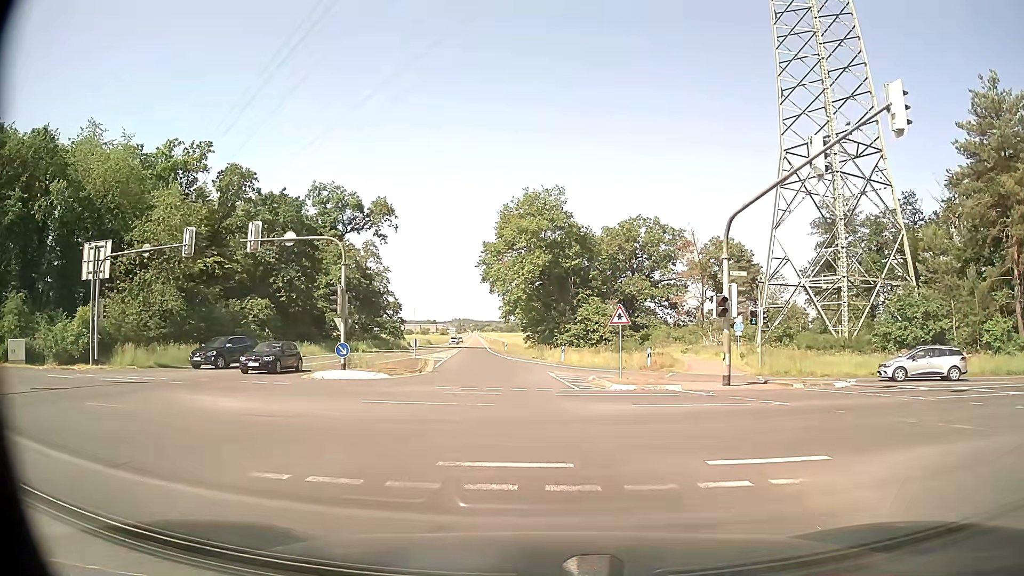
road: secondary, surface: asphalt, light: Day
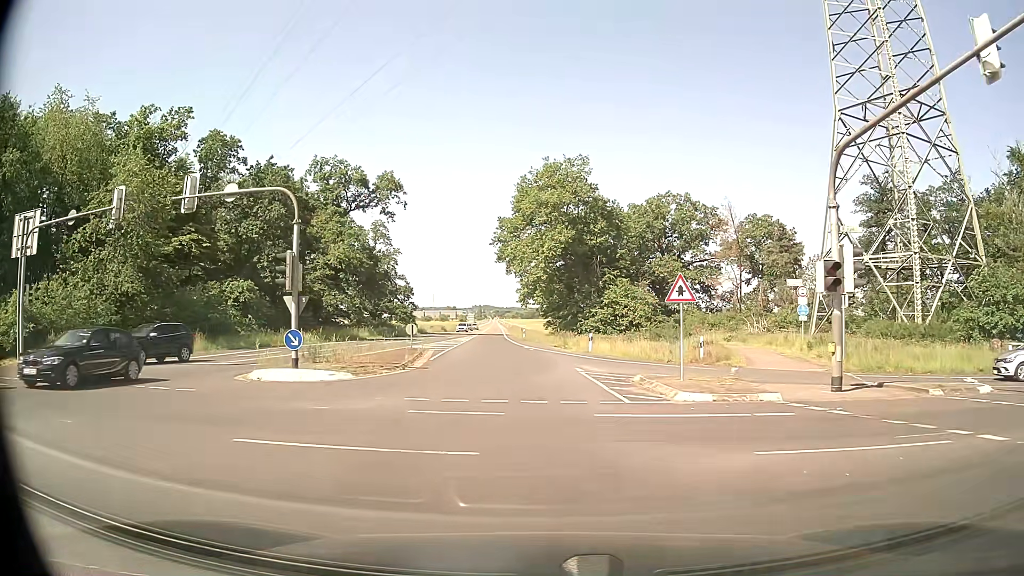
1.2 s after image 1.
(-0.1, +8.0) m; -1°
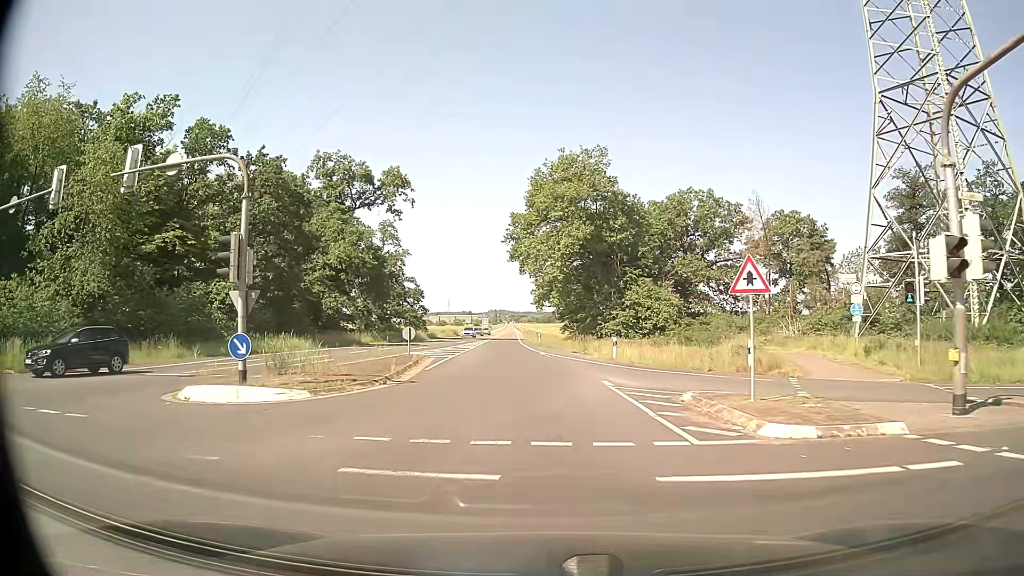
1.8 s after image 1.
(-0.1, +4.9) m; -1°
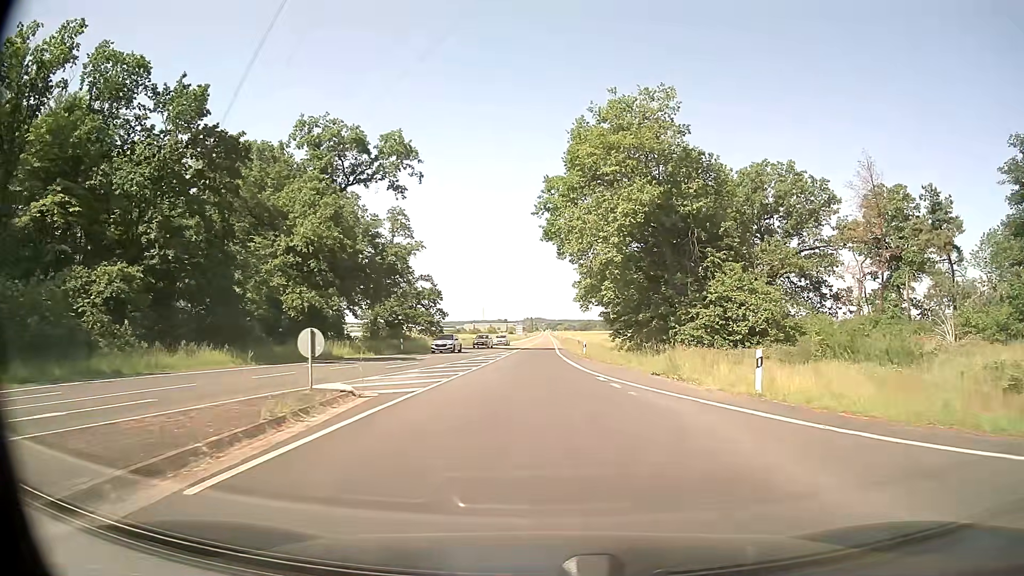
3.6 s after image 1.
(-0.7, +18.3) m; -3°
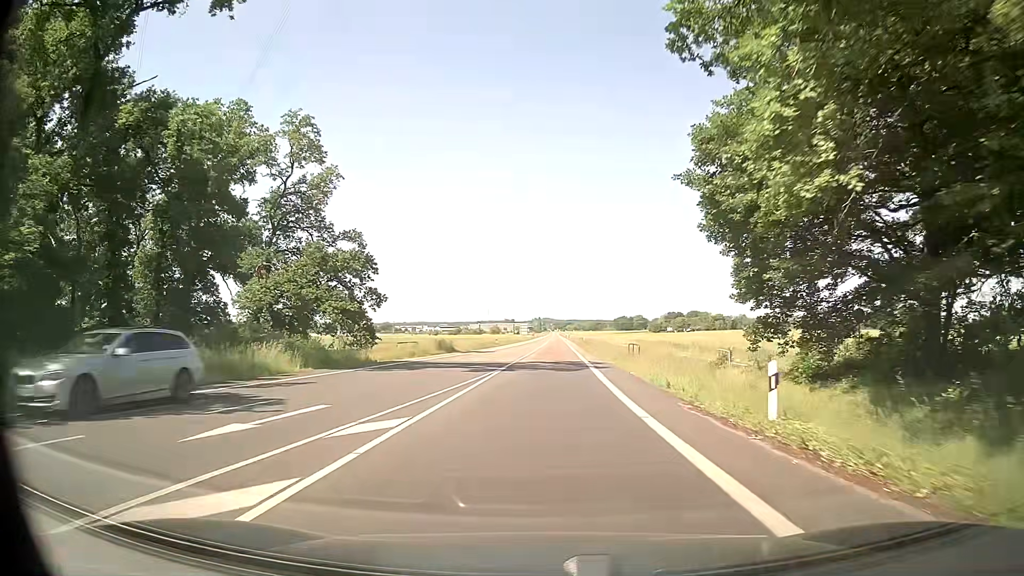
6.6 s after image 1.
(-0.5, +40.7) m; -1°
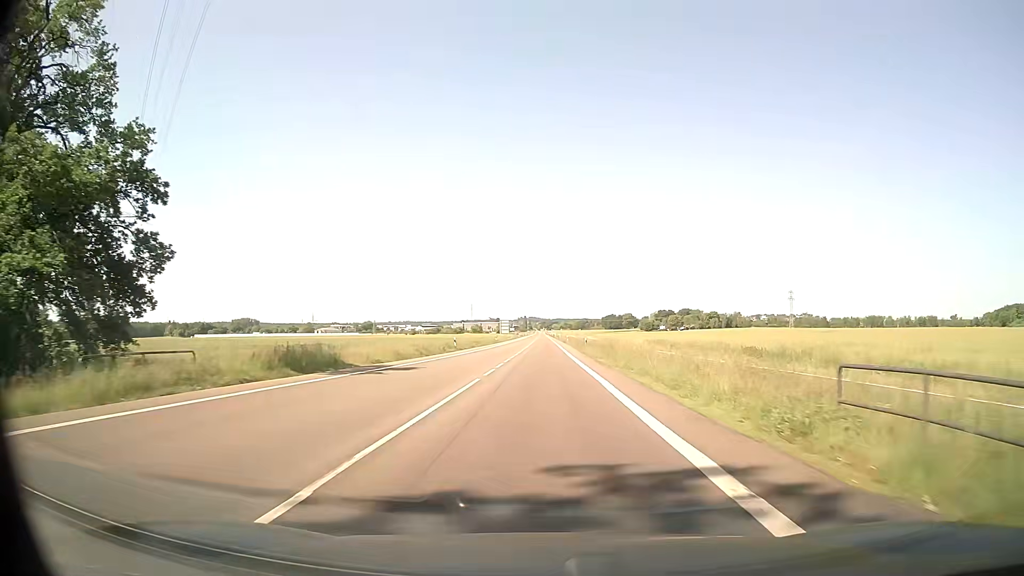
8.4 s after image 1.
(+0.8, +29.7) m; +2°
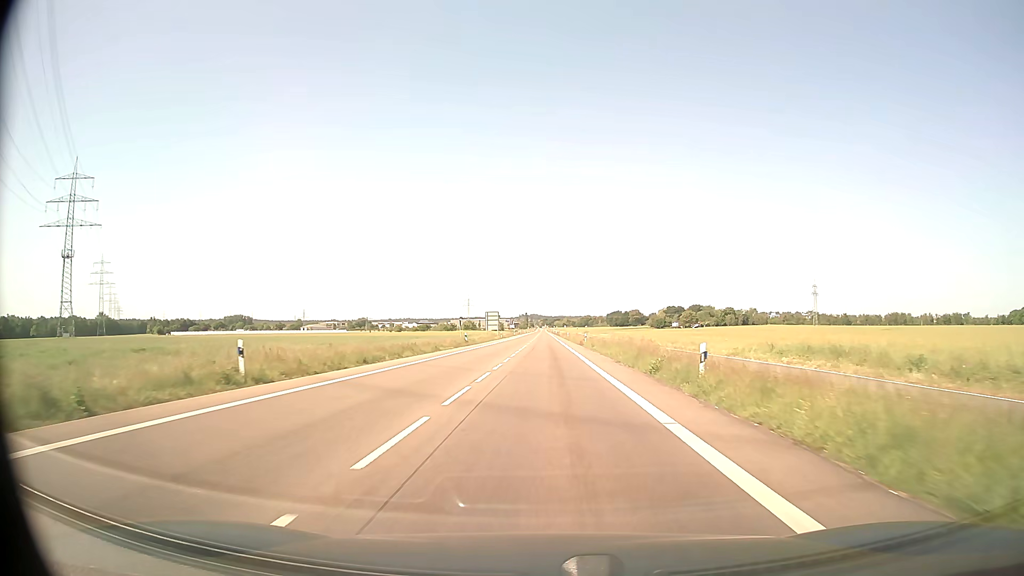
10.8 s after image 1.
(-0.2, +44.3) m; 0°
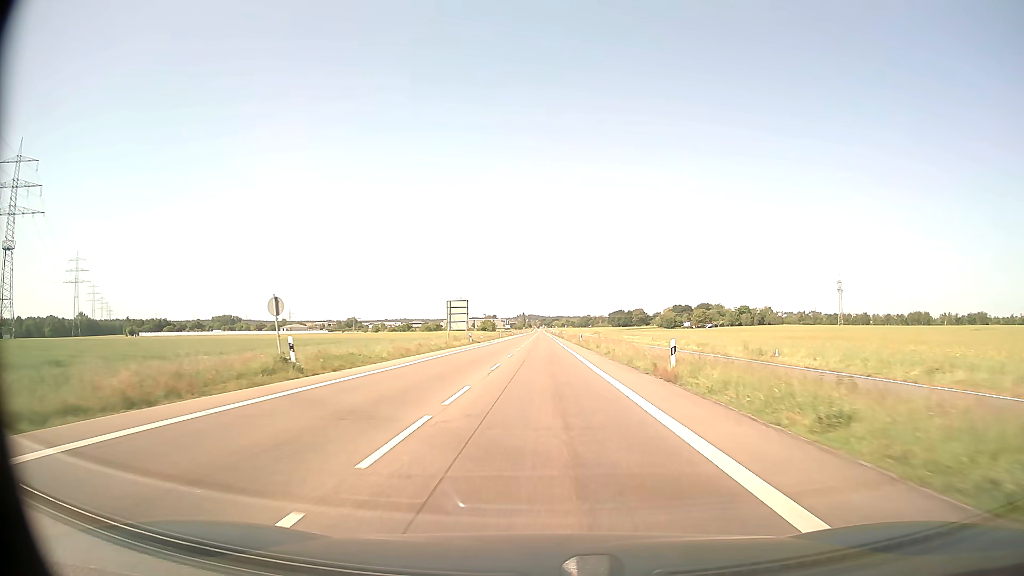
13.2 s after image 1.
(+0.1, +45.6) m; 0°
(0, +10) (0, +20) (0, +30) (0, +40) (0, +50) (0, +60) (0, +70) (0, +80) (0, +90) (0, +100) m
